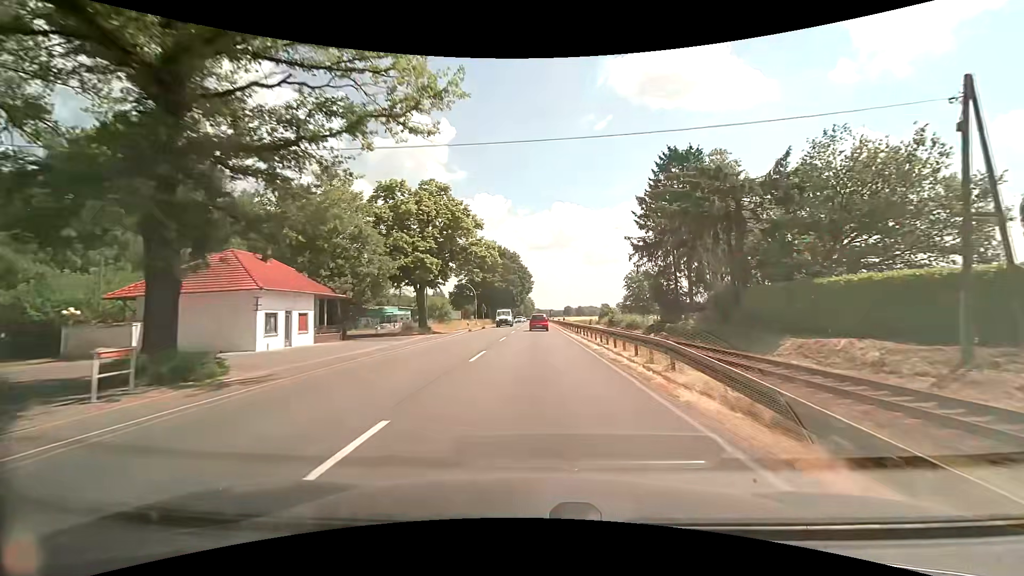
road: primary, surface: asphalt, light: Day
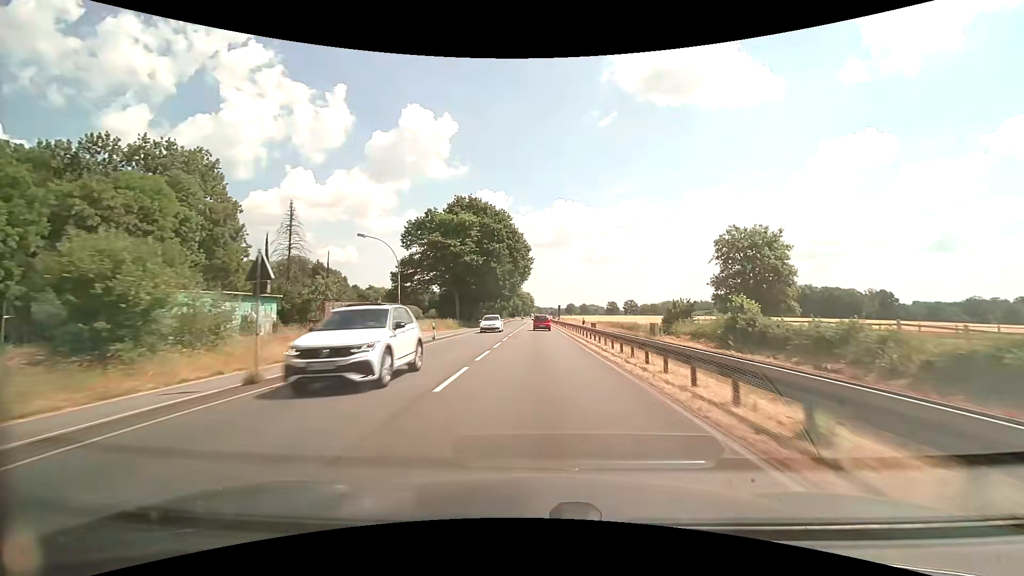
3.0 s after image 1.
(0.0, +53.8) m; 0°
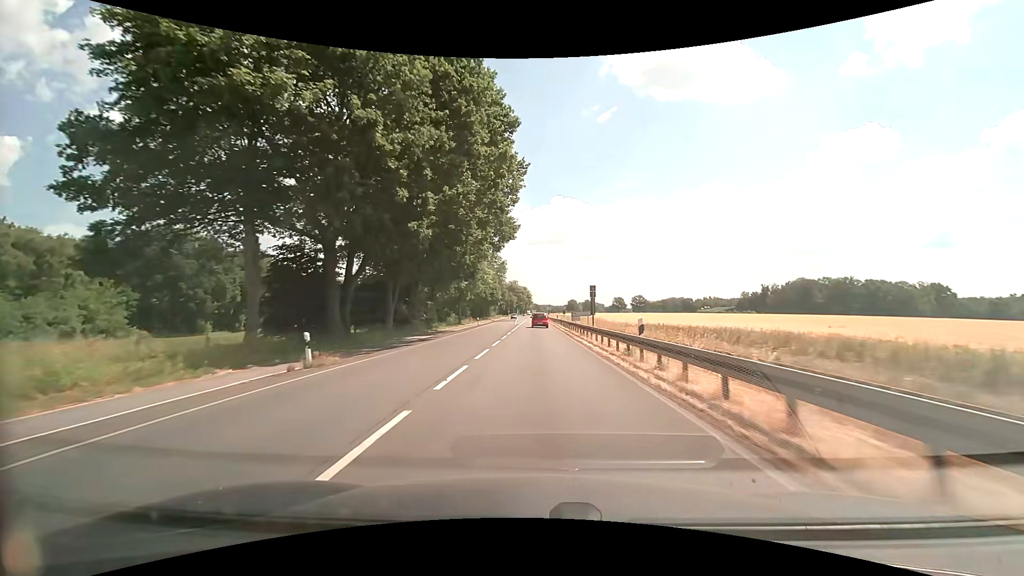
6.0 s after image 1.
(+0.1, +54.0) m; 0°
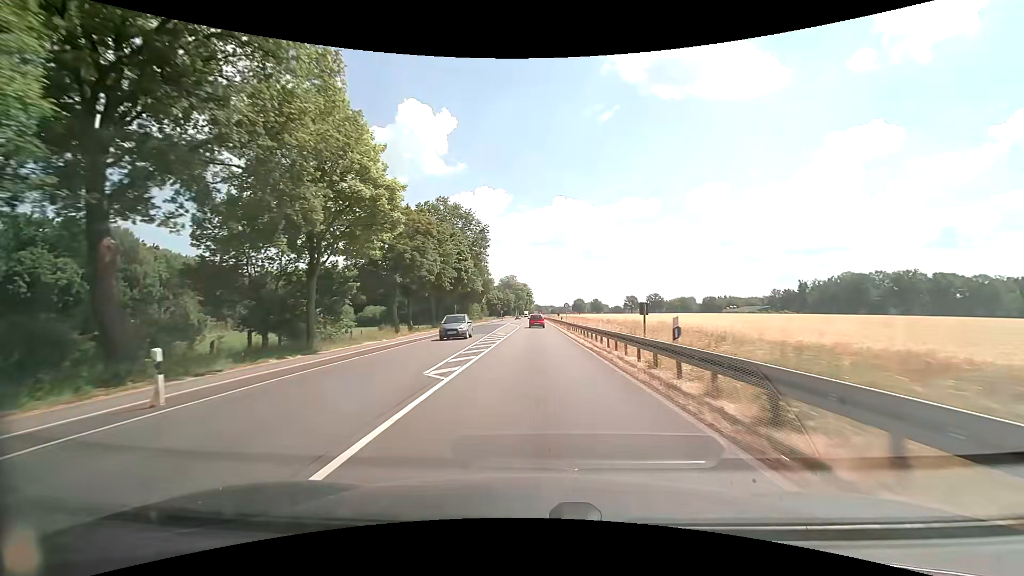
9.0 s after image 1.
(0.0, +54.0) m; -1°
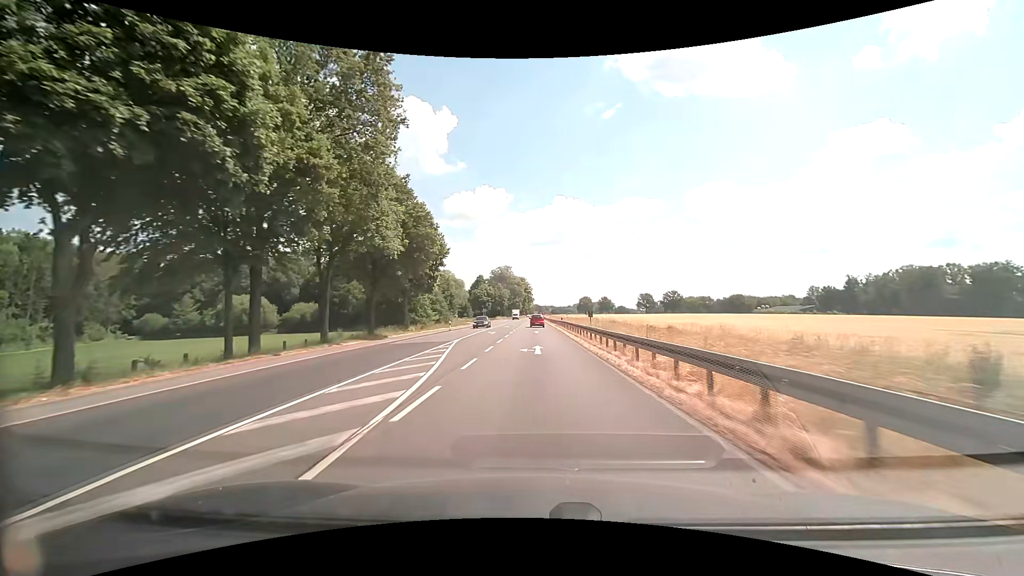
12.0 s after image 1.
(+0.3, +53.9) m; 0°
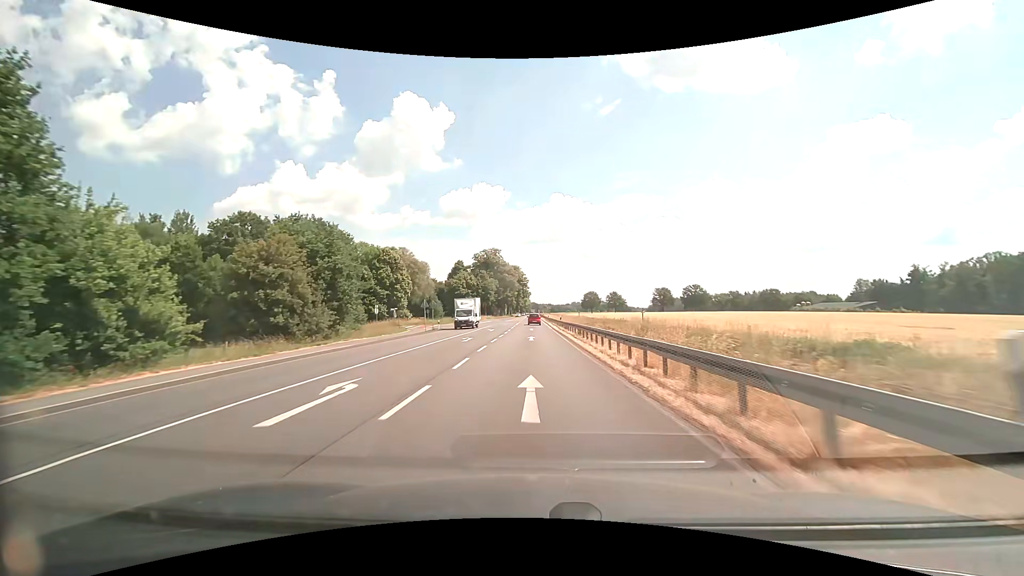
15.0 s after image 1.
(0.0, +53.9) m; 0°
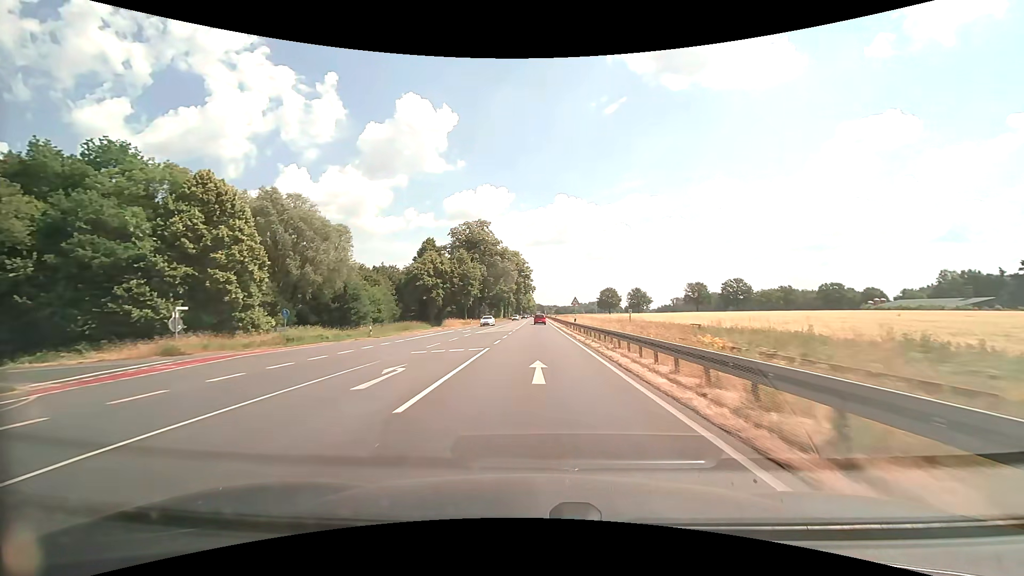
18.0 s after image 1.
(-0.3, +53.9) m; 0°
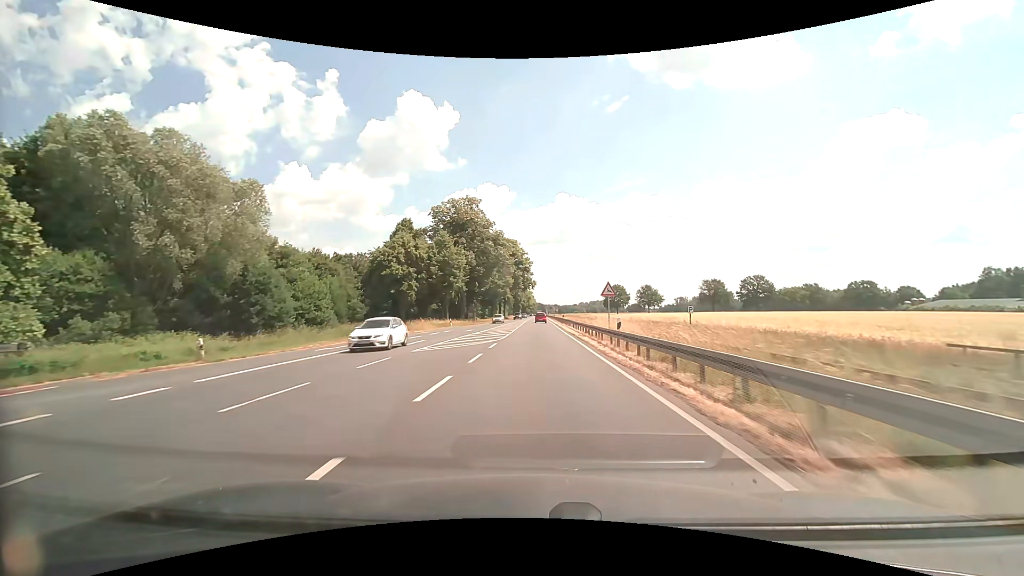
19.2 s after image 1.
(-0.1, +21.5) m; 0°
(0, +10) (0, +20) (0, +30) (0, +40) (0, +50) (0, +60) (0, +70) (0, +80) (0, +90) (0, +100) m
